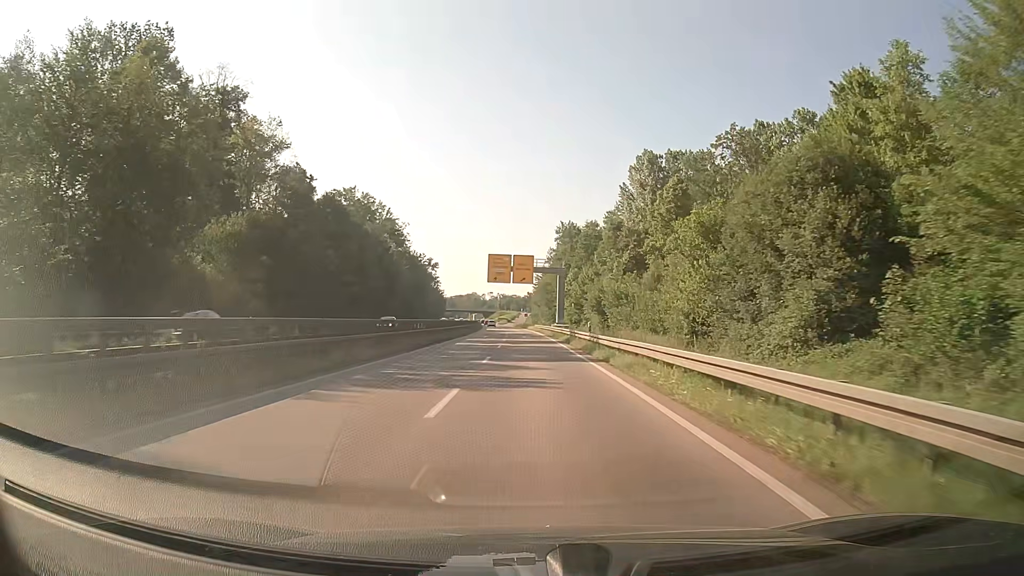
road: trunk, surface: asphalt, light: Day
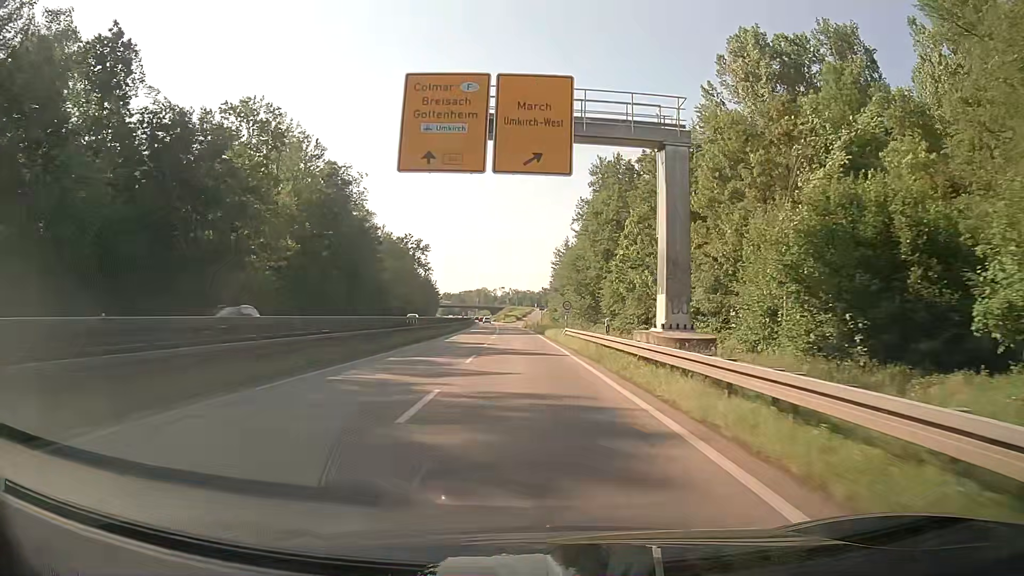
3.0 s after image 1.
(-0.6, +58.6) m; -1°
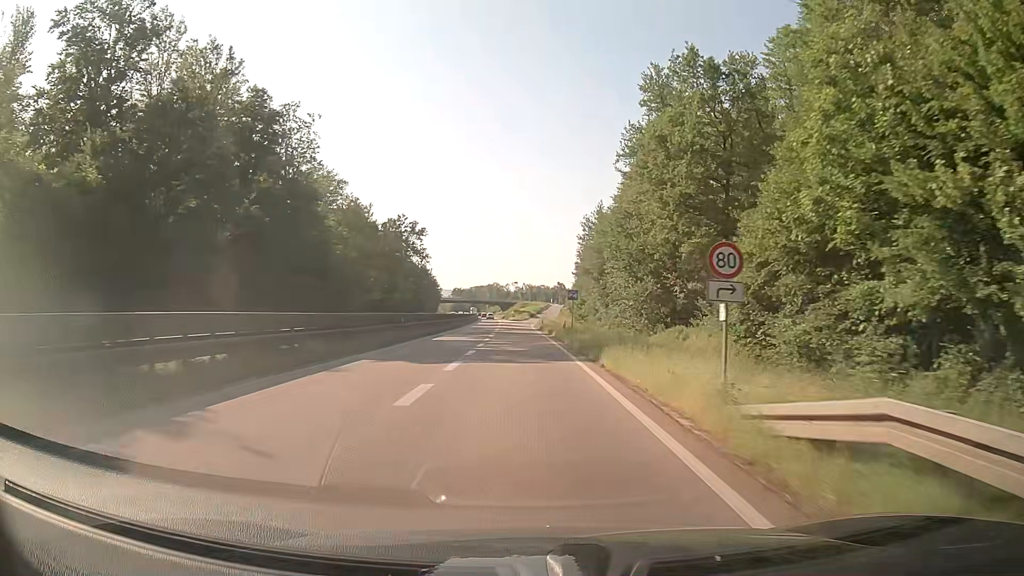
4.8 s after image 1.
(-0.3, +34.3) m; -1°
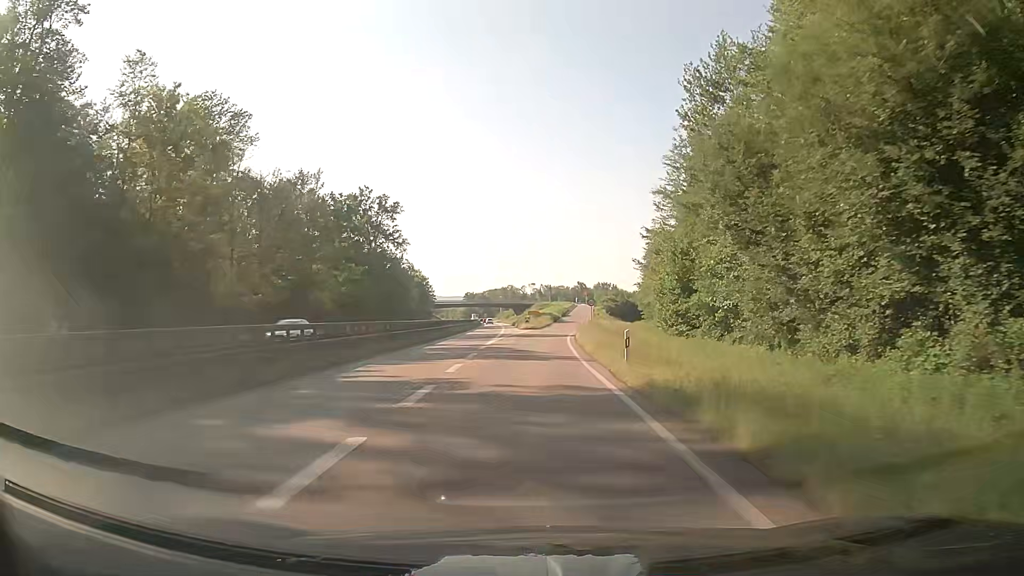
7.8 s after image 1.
(-0.6, +53.2) m; -1°
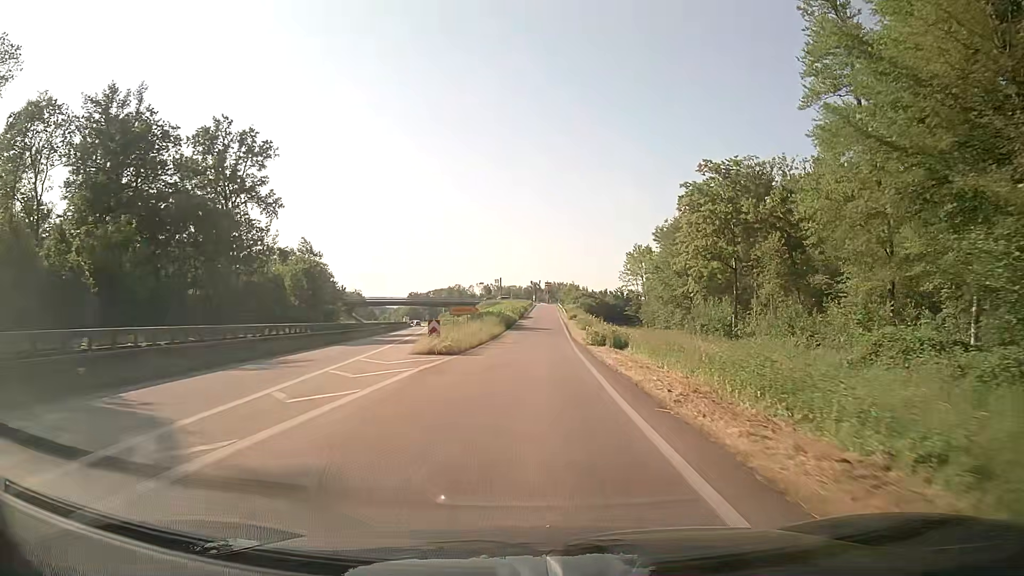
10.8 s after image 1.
(+1.2, +50.1) m; +4°
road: trunk_link
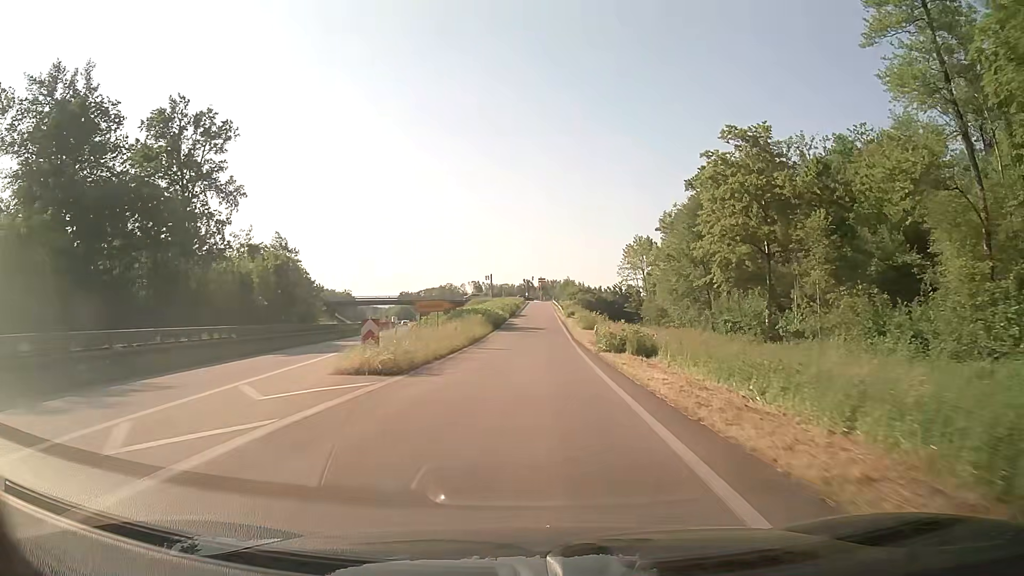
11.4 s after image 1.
(+0.1, +9.9) m; +1°
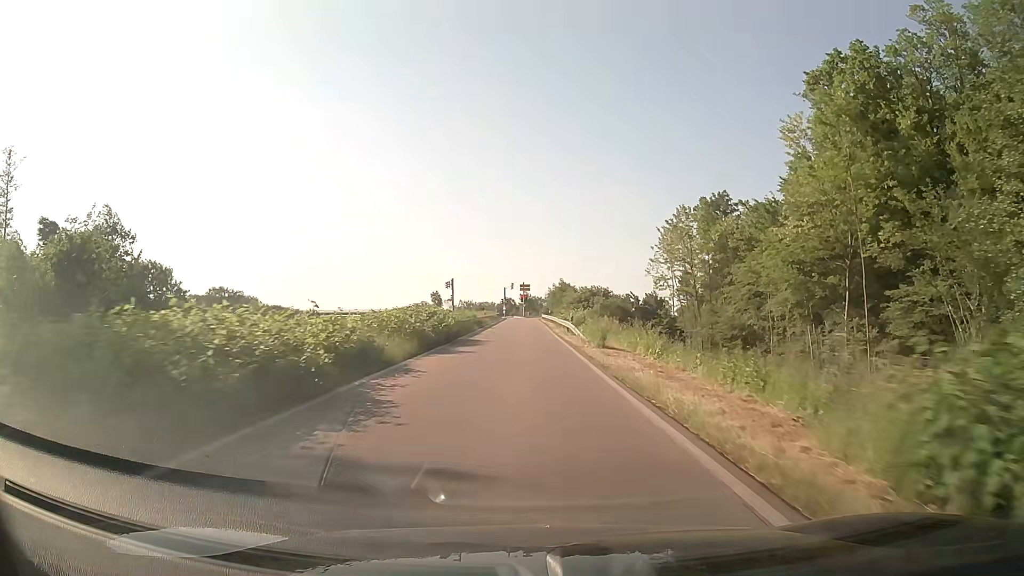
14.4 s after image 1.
(+0.9, +48.3) m; +1°
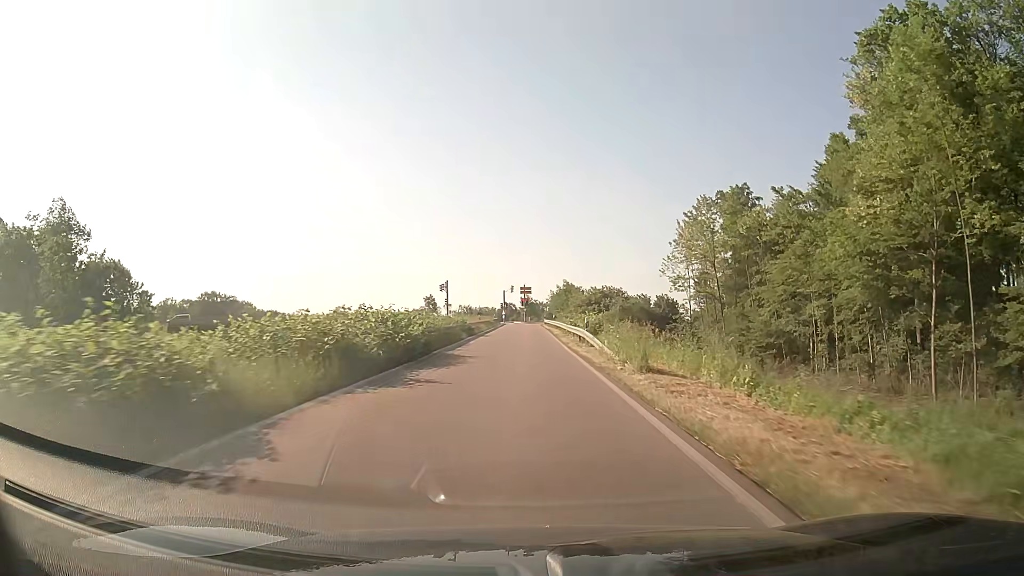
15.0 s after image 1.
(0.0, +9.1) m; 0°
